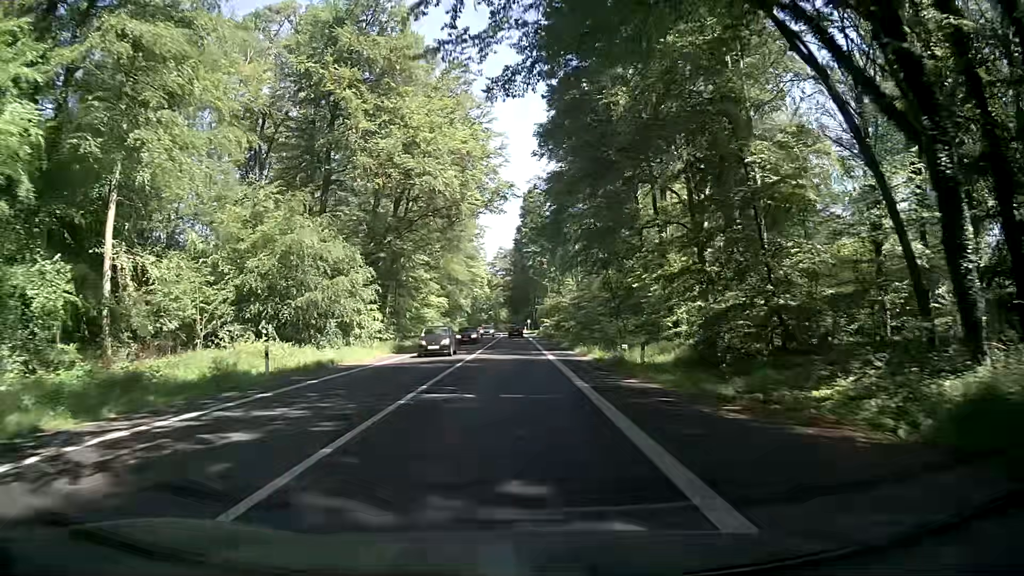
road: secondary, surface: asphalt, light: Day
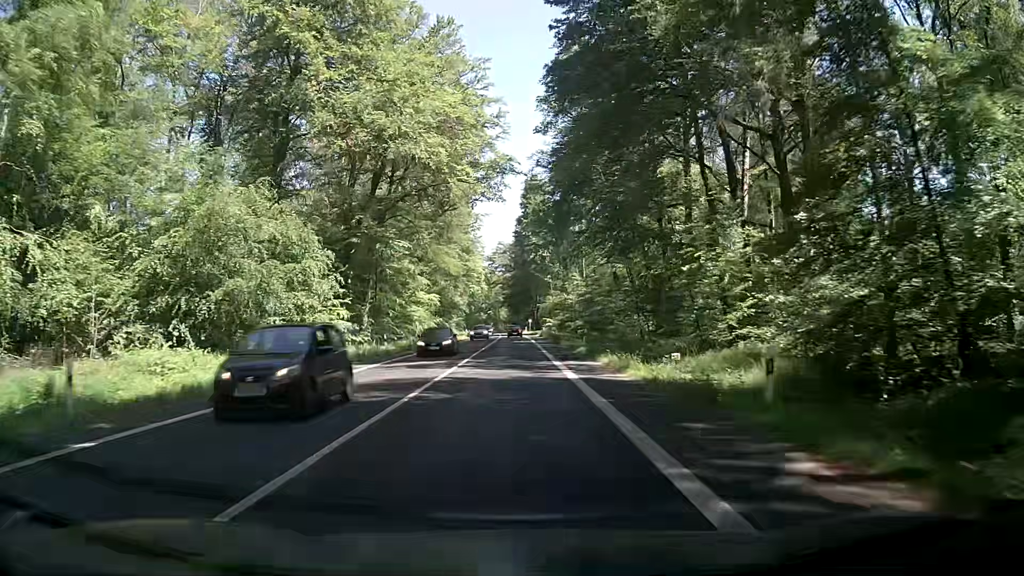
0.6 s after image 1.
(+0.1, +10.6) m; 0°
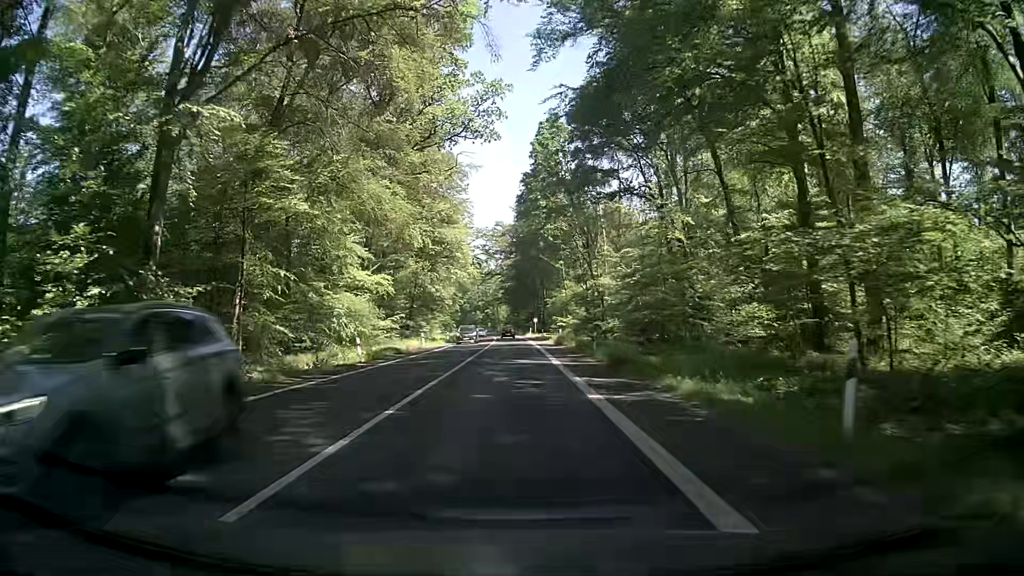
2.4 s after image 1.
(0.0, +32.3) m; 0°
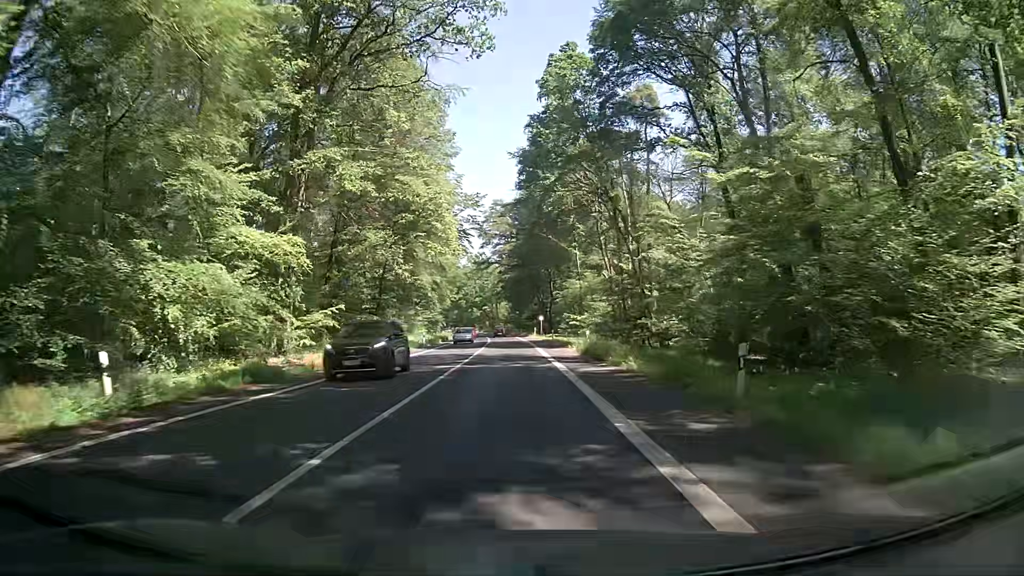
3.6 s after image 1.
(-0.1, +21.8) m; -1°
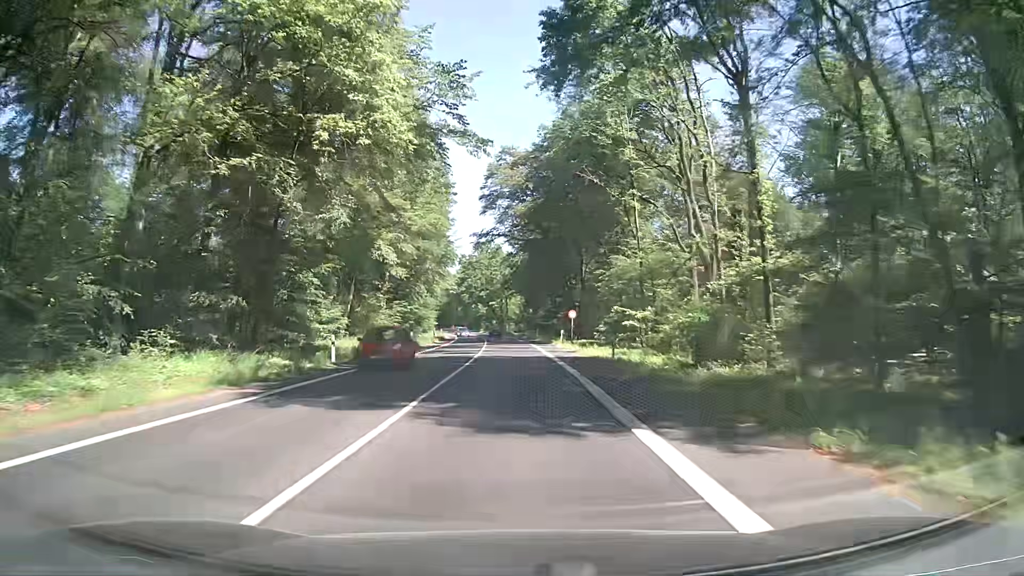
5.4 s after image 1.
(+0.1, +33.1) m; 0°
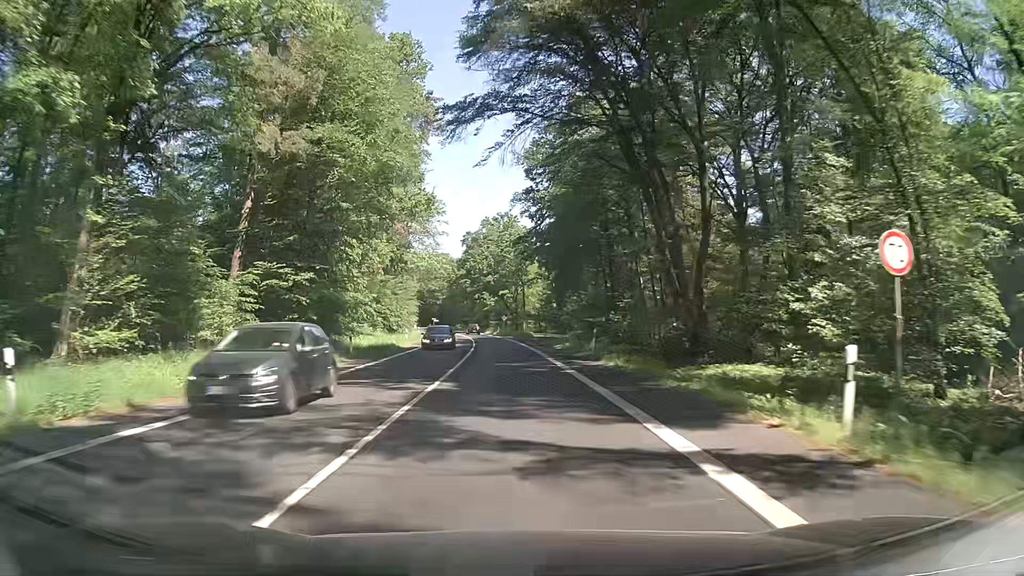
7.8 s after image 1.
(-0.6, +44.6) m; -1°
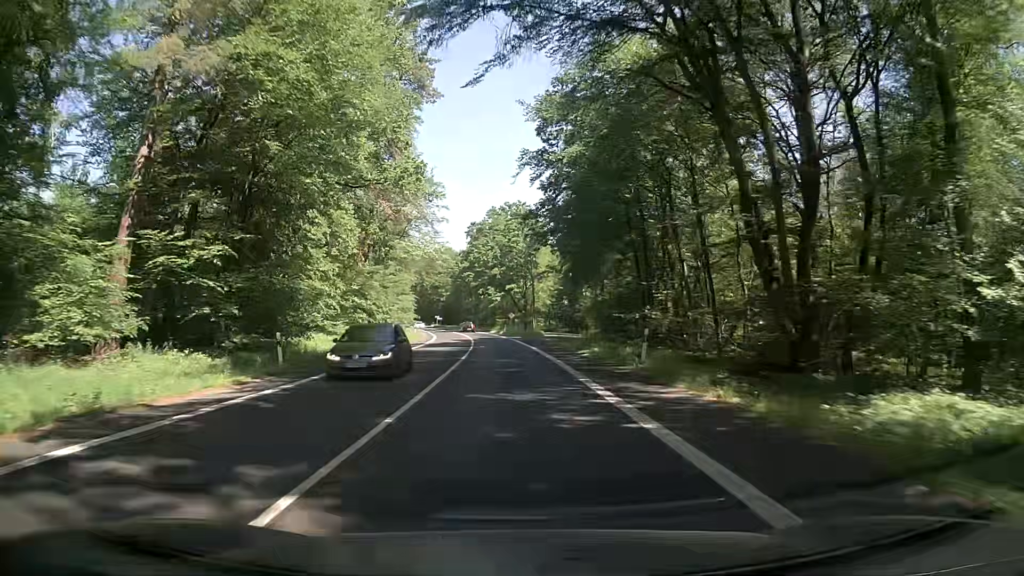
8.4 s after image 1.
(-0.2, +11.2) m; -1°
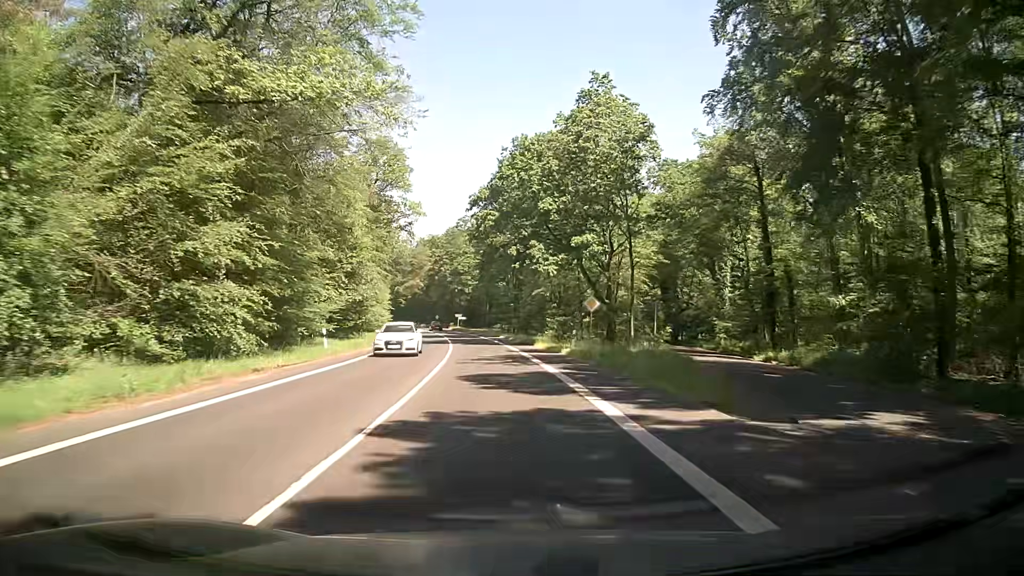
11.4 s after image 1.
(-1.9, +56.2) m; -4°
(0, +10) (-1, +20) (-1, +30) (-2, +40) (-3, +50) (-4, +60) (-6, +70) (-8, +80) (-9, +89) (-11, +99) m
